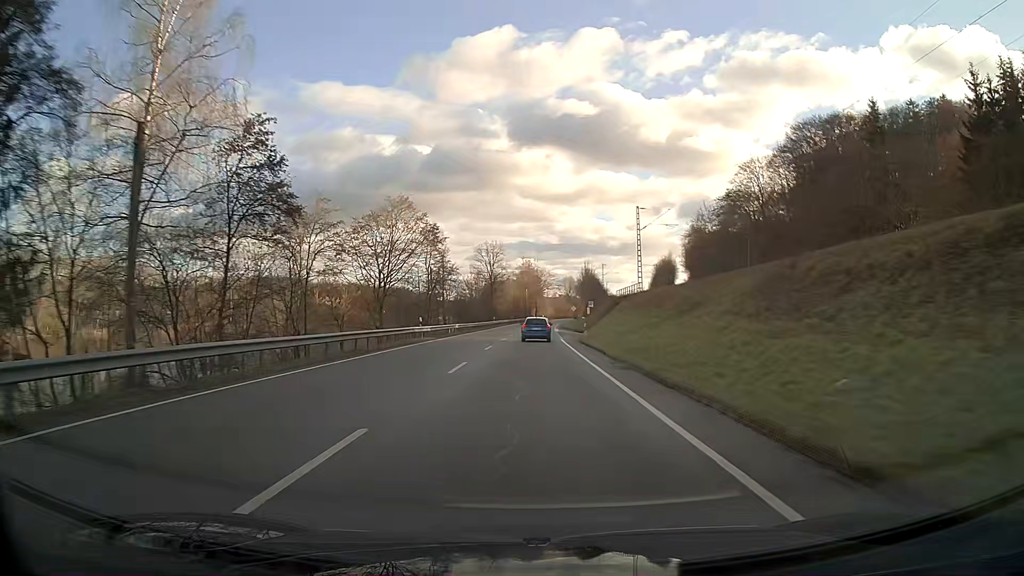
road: primary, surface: asphalt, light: Day
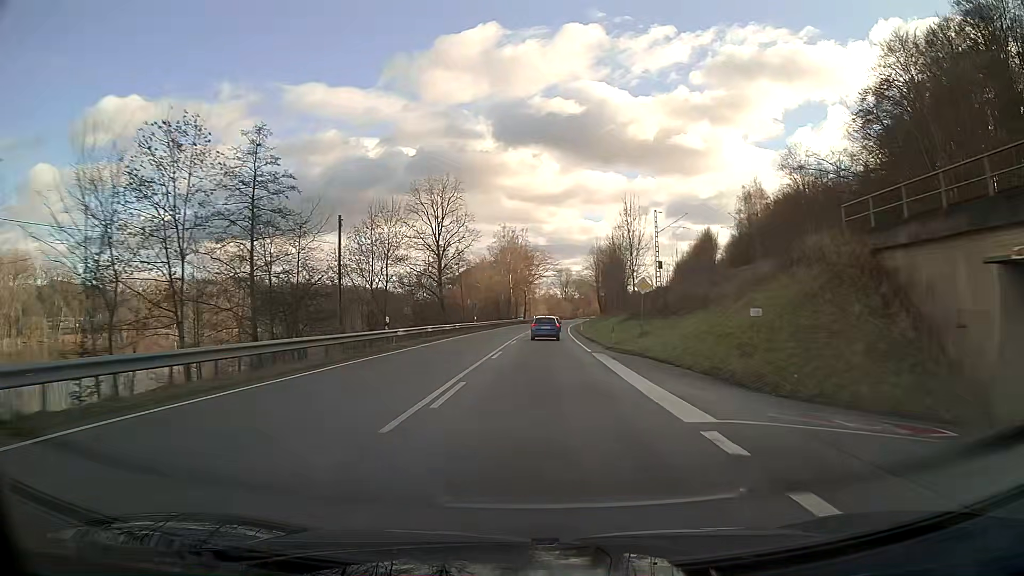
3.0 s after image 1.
(+0.3, +67.7) m; +1°
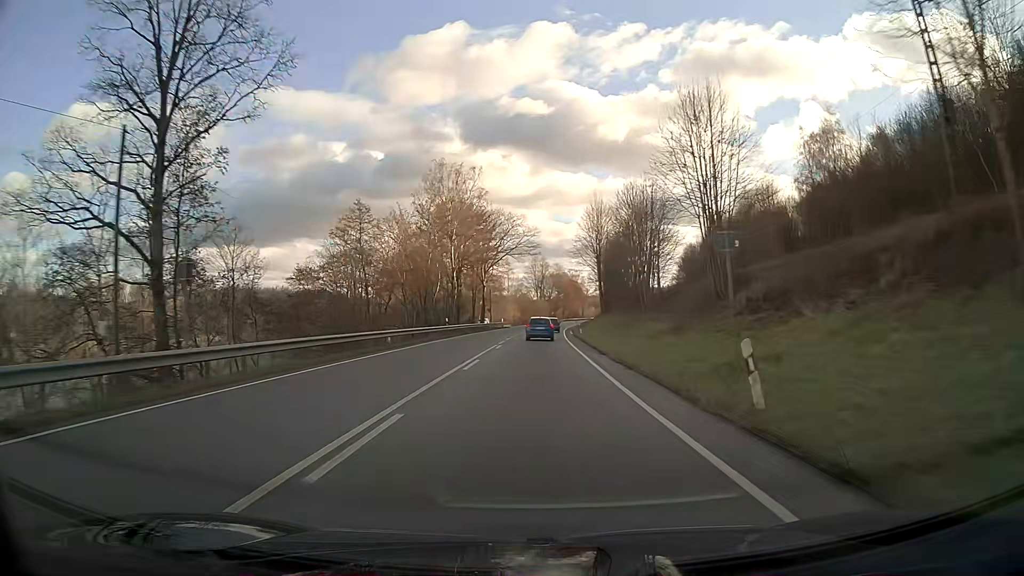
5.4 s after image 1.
(+1.2, +53.8) m; +2°
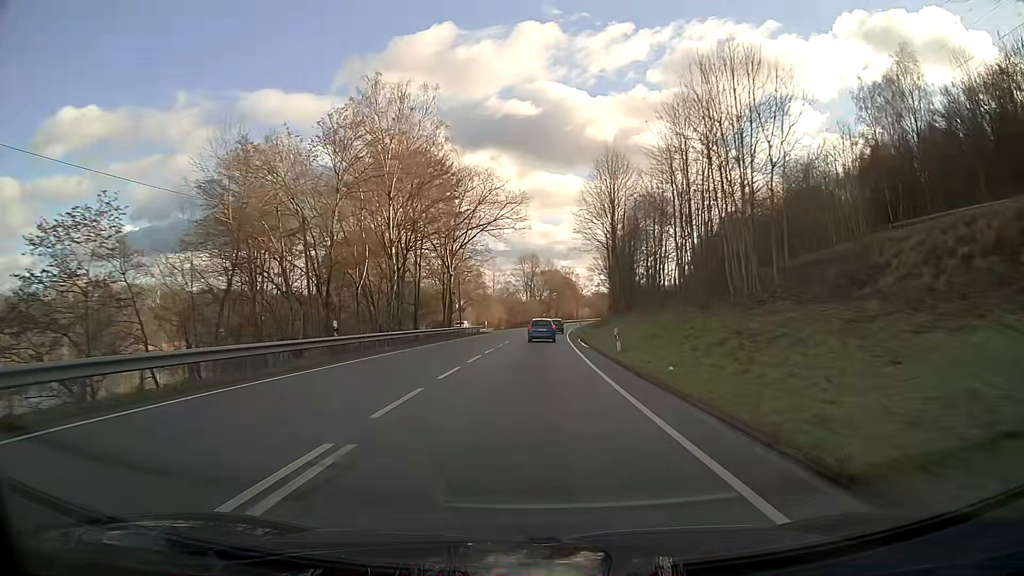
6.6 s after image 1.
(+0.2, +26.9) m; +1°
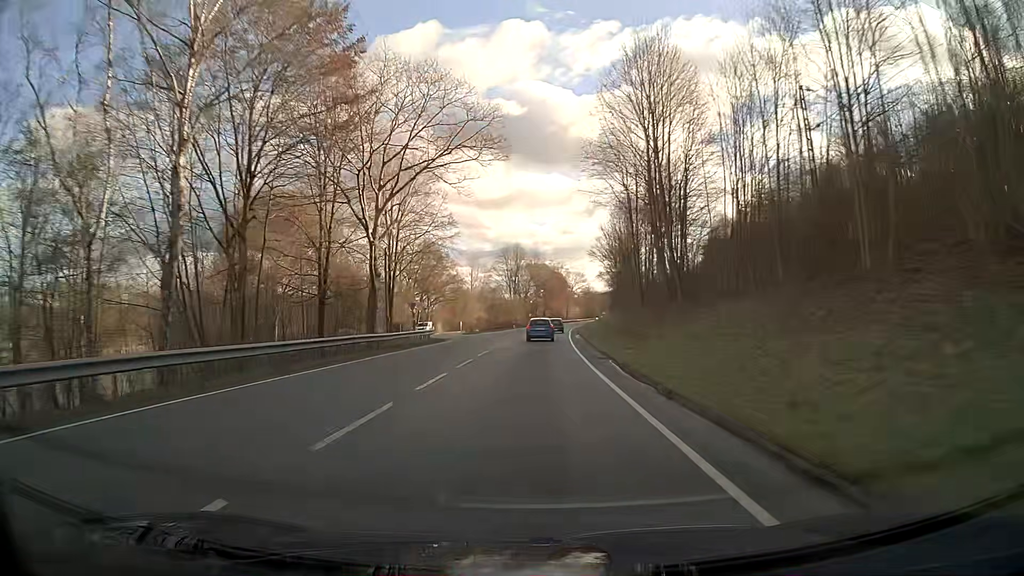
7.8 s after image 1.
(+0.3, +26.9) m; +1°
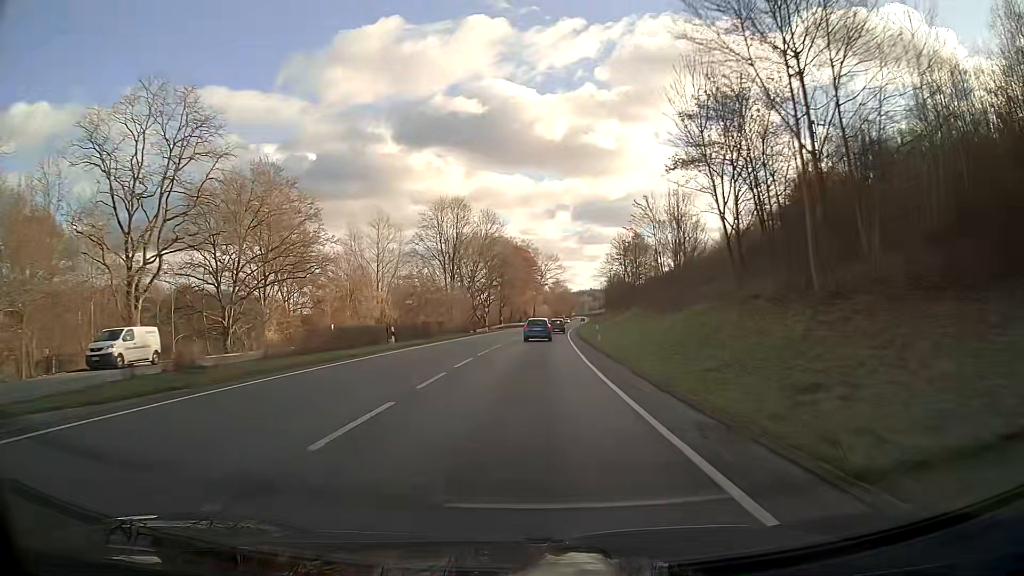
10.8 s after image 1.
(+1.9, +67.6) m; +3°
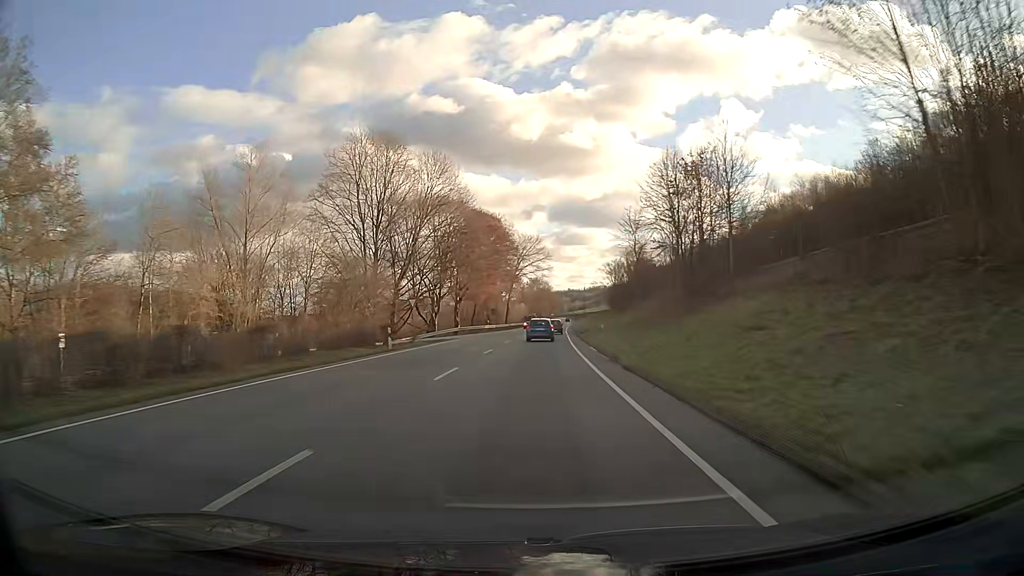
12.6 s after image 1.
(+0.7, +40.7) m; +2°
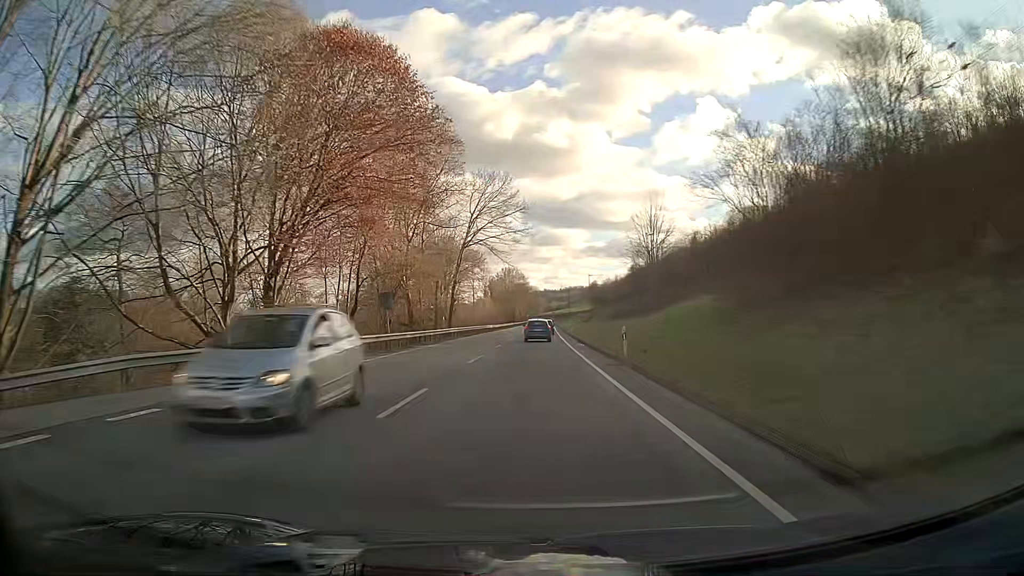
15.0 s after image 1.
(+1.0, +54.8) m; +2°
